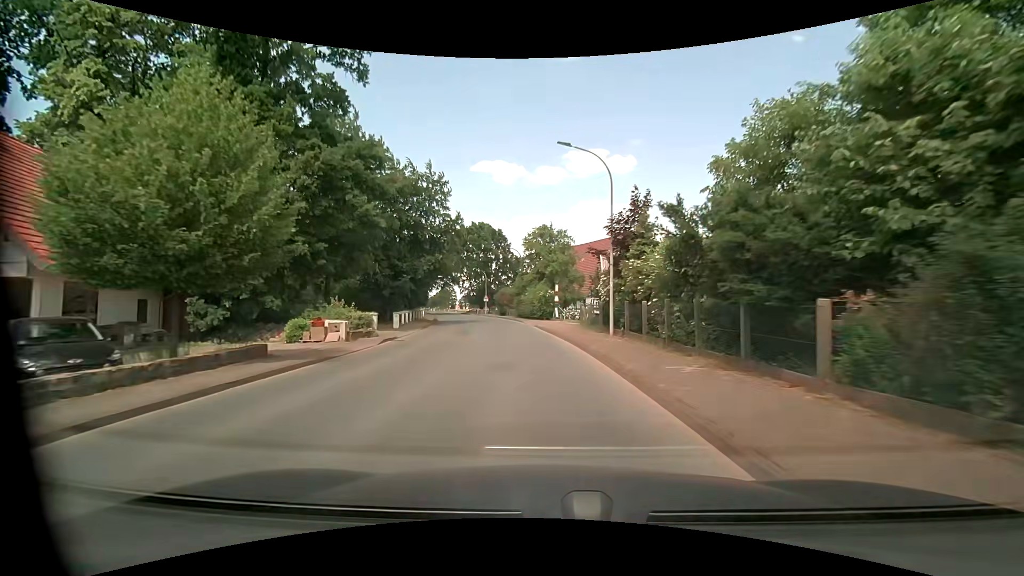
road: tertiary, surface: asphalt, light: Day
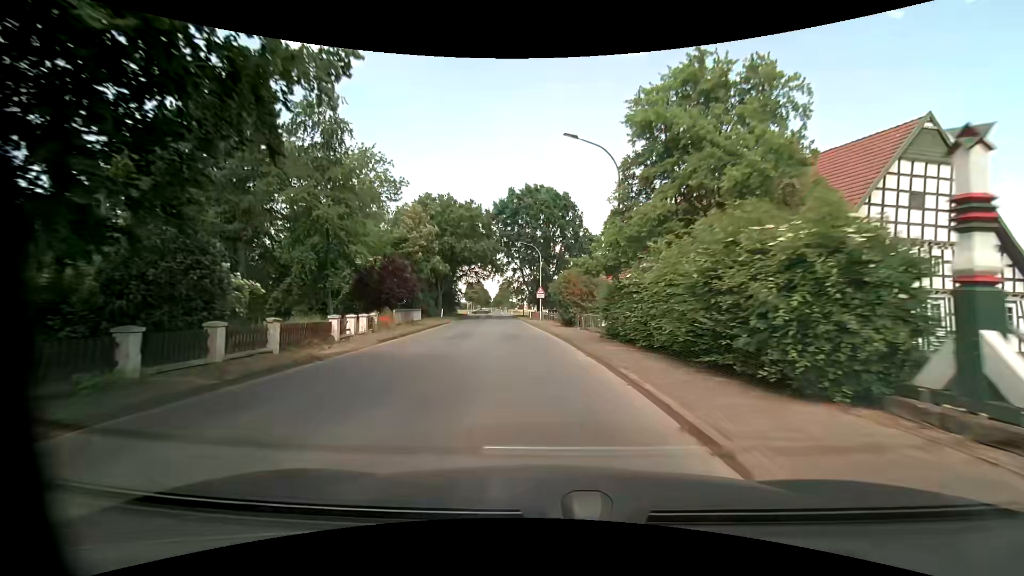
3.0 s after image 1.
(-2.5, +35.2) m; -8°
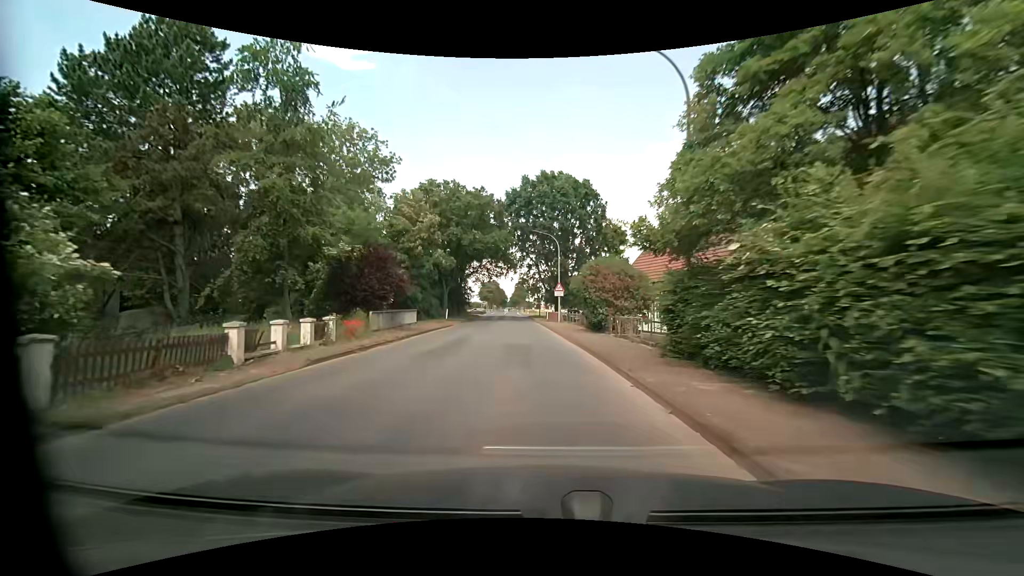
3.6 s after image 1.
(-0.1, +7.1) m; -2°
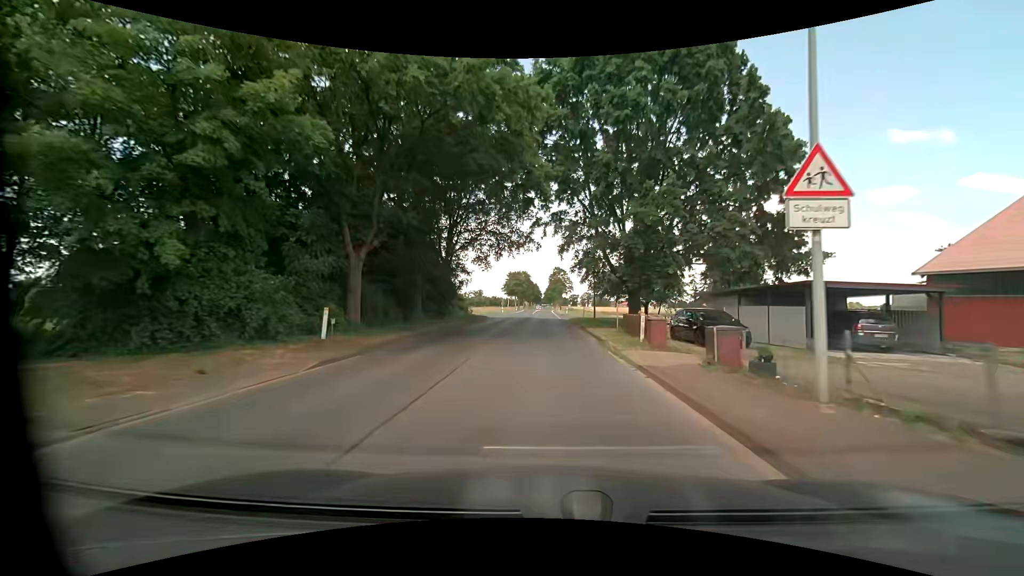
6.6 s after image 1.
(-1.8, +35.2) m; -4°
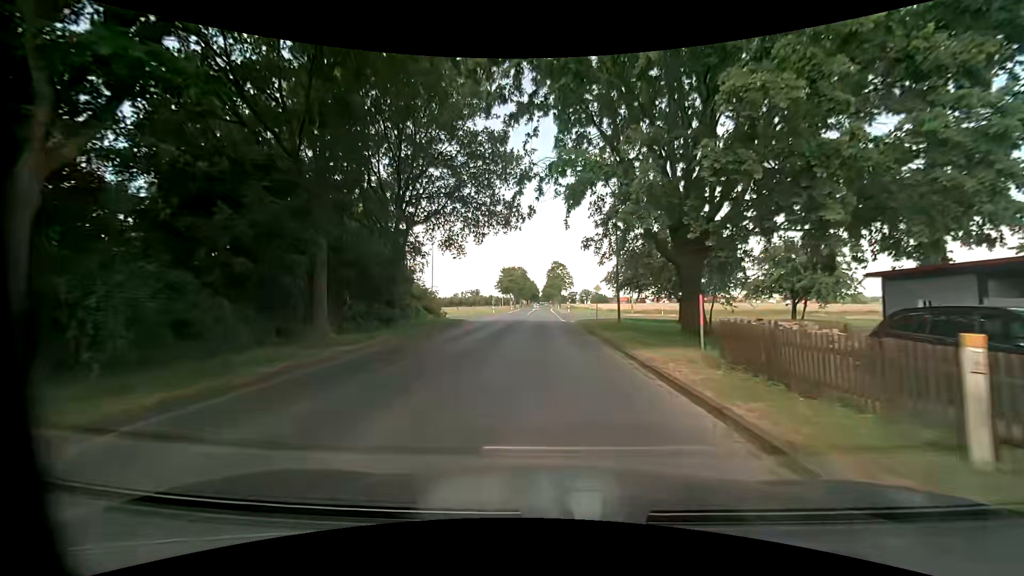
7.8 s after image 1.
(+0.1, +13.3) m; +1°
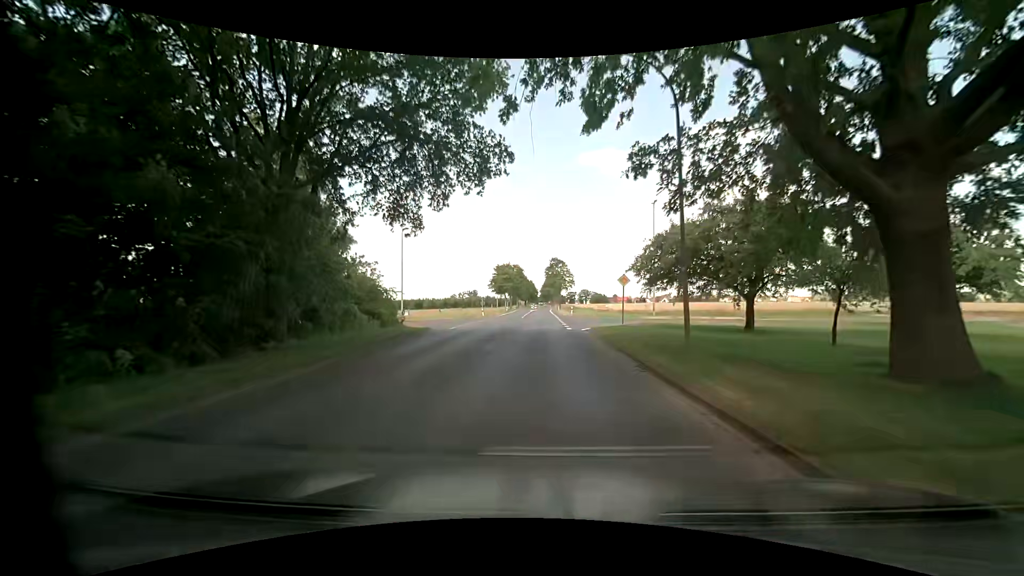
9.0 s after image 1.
(0.0, +11.9) m; -1°
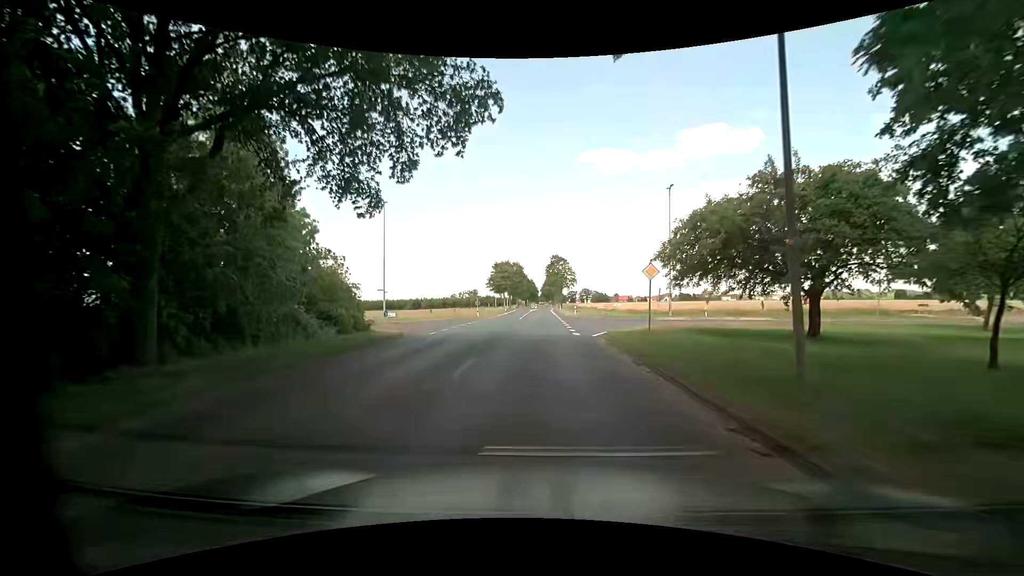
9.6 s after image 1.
(+0.1, +5.4) m; +1°
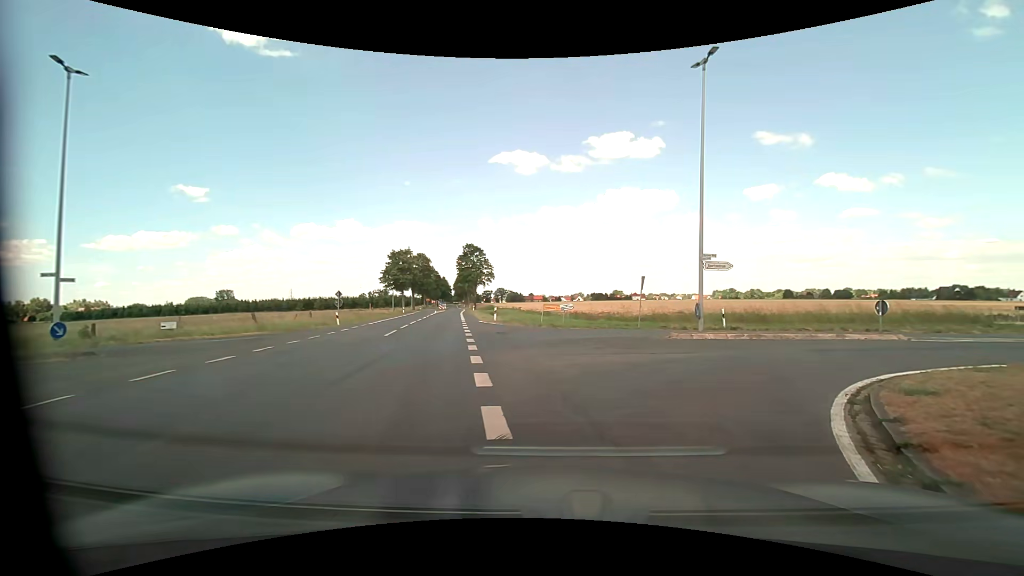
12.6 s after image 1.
(+0.3, +21.9) m; +8°
(+2, +10) (+9, +16) (+19, +19) (+29, +21) (+39, +22) (+49, +24) (+59, +25) (+68, +25) (+78, +26) (+88, +27) m
